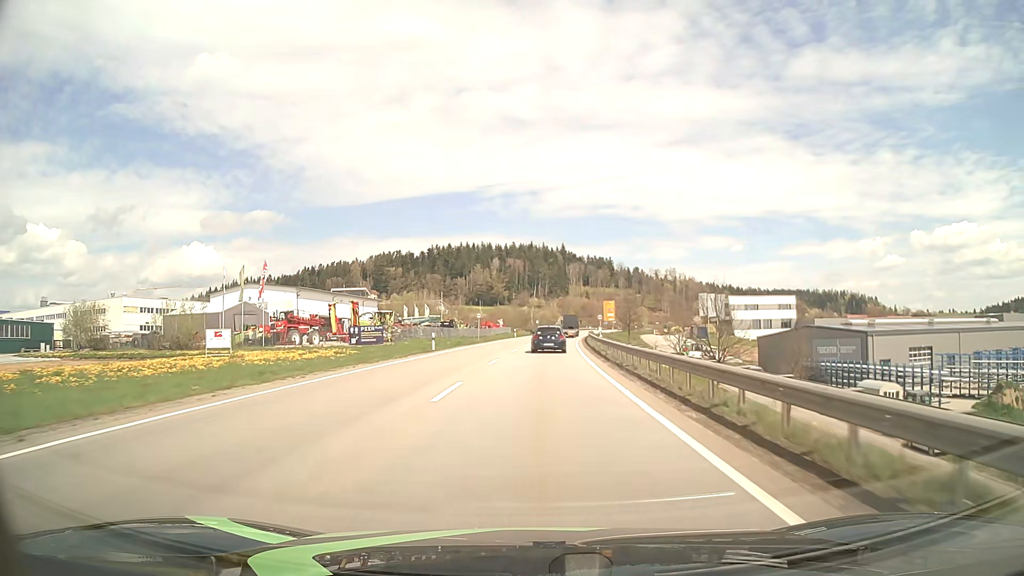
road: primary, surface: asphalt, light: Day
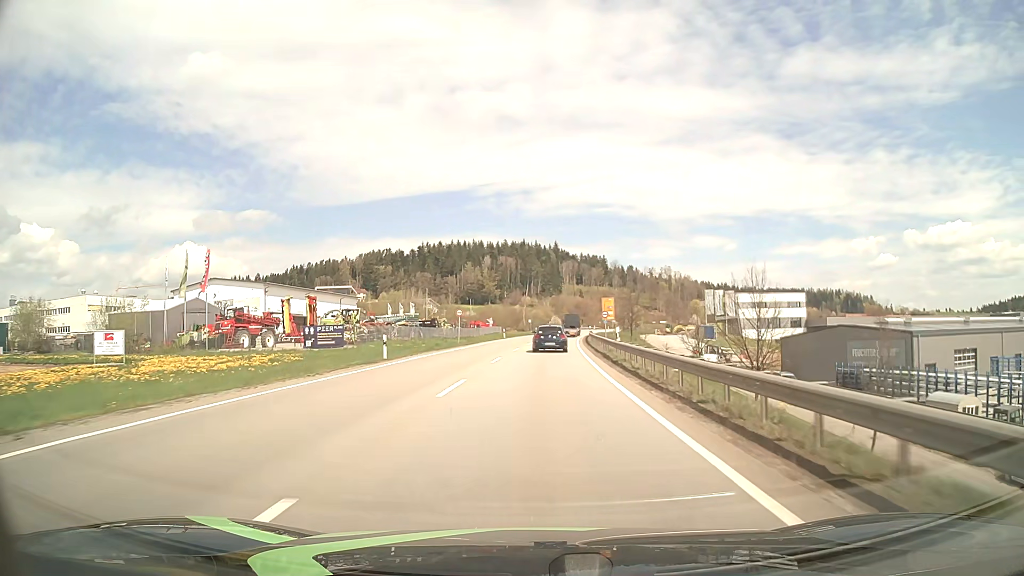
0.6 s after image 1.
(+0.1, +11.1) m; +1°
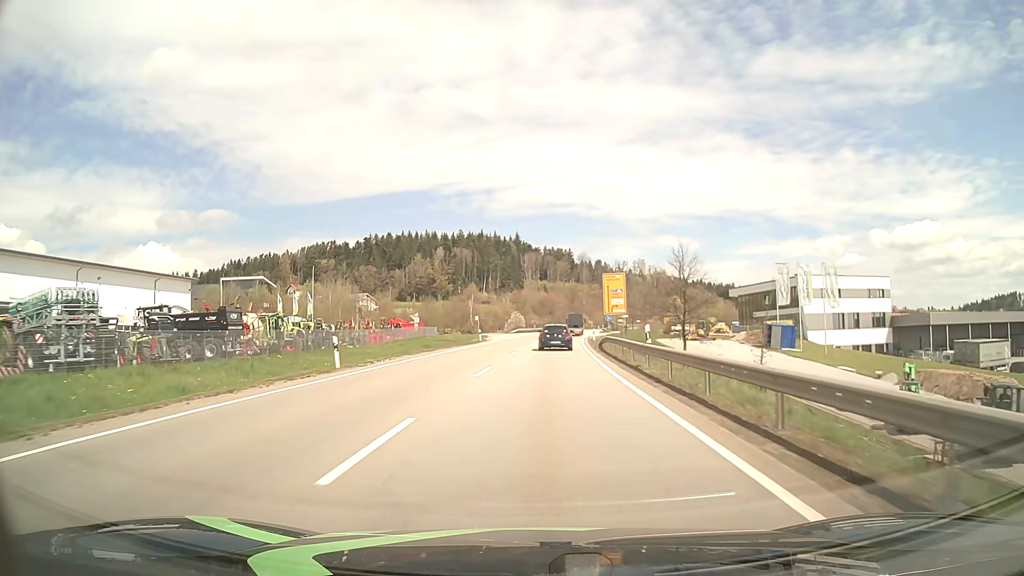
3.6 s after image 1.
(+1.7, +55.4) m; +3°
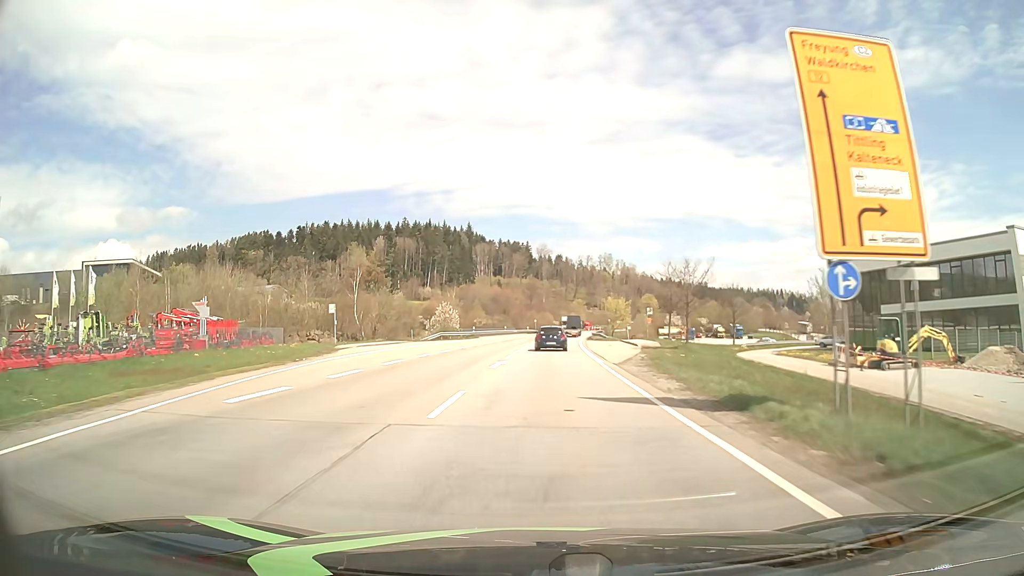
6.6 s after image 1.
(+1.8, +56.0) m; +4°
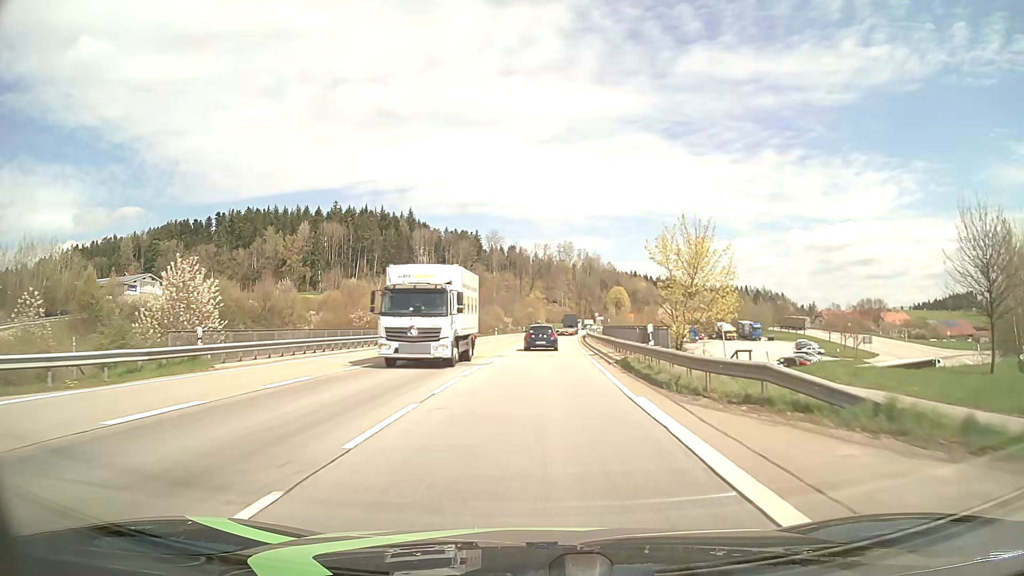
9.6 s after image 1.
(+2.0, +57.0) m; +4°
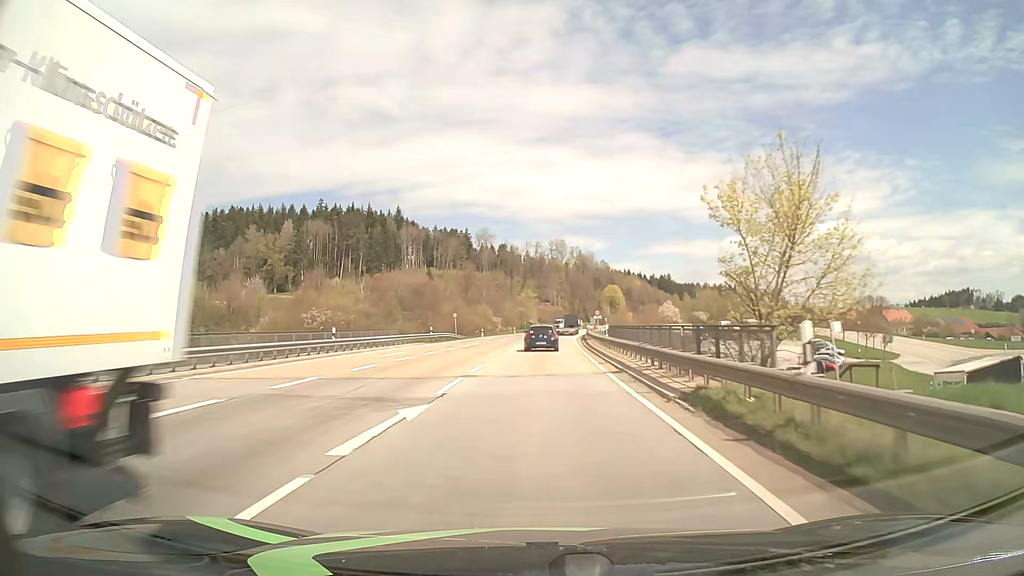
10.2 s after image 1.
(+0.1, +11.3) m; +1°
